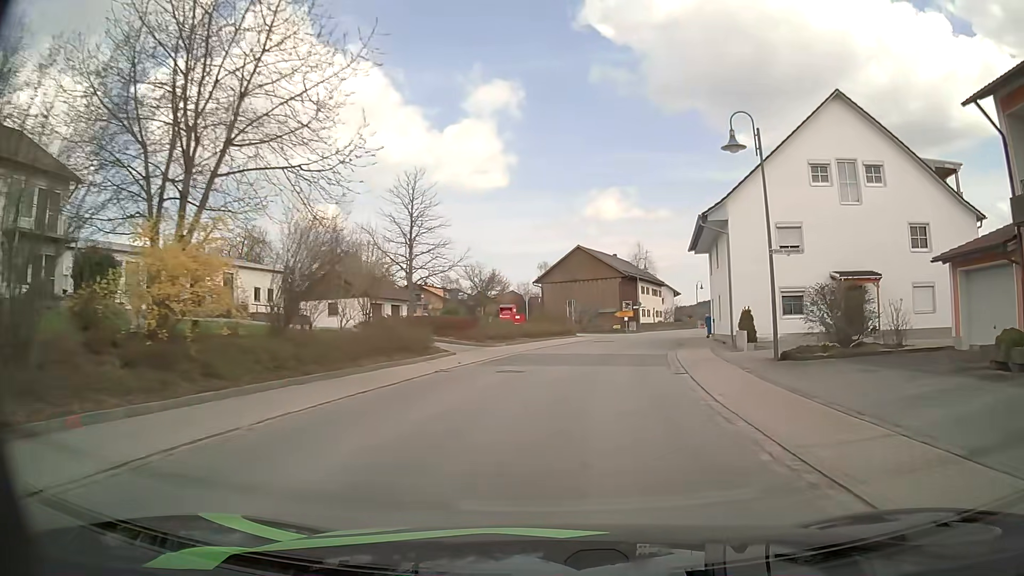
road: secondary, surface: asphalt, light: Day
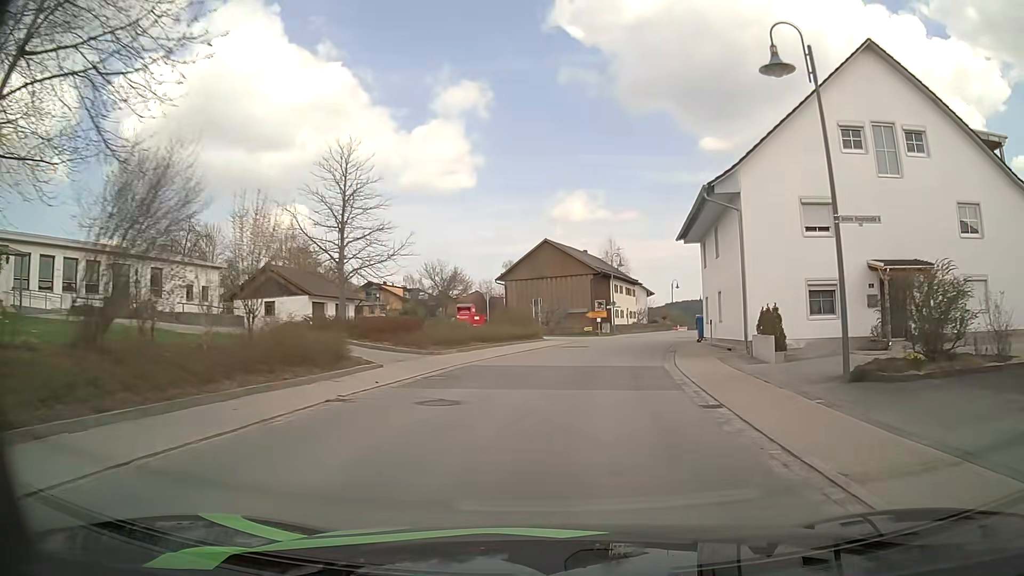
(+0.1, +6.6) m; +3°
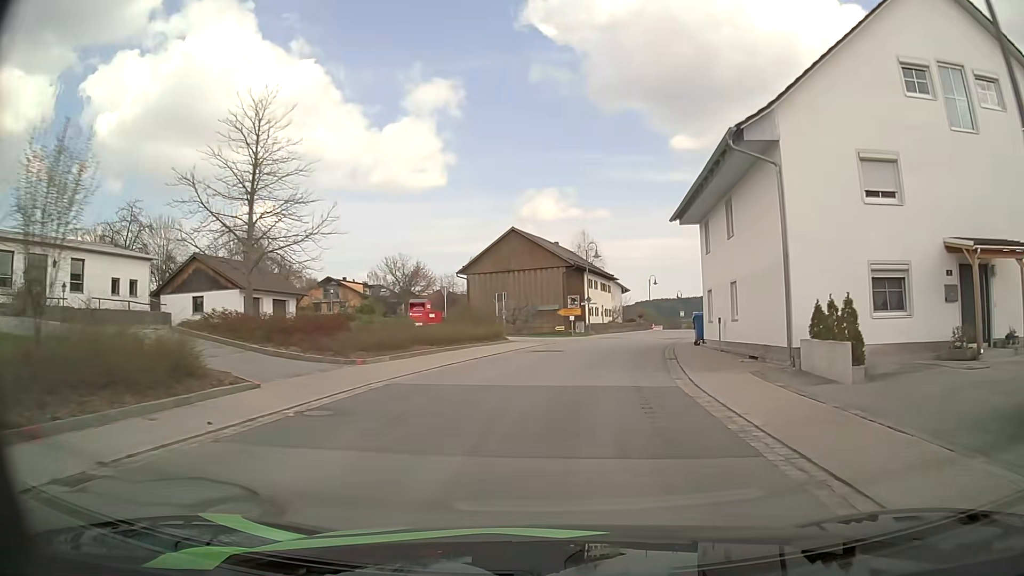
(+0.1, +6.6) m; +2°
(0, +10) (+1, +20) (+3, +30) (+6, +39) (+9, +49) (+12, +58) (+15, +68) (+18, +78) (+20, +87) (+21, +97) m
